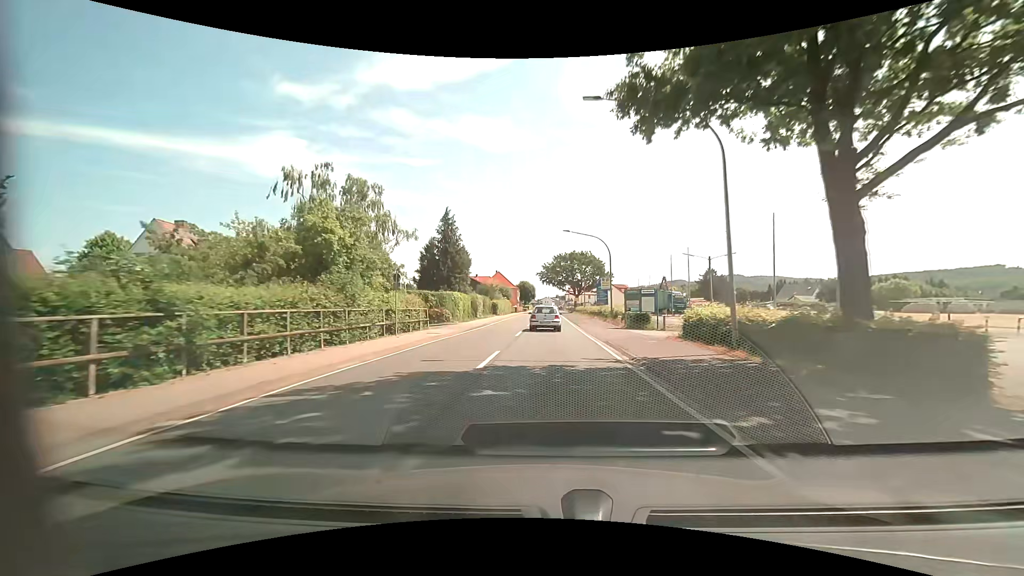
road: primary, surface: asphalt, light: Day
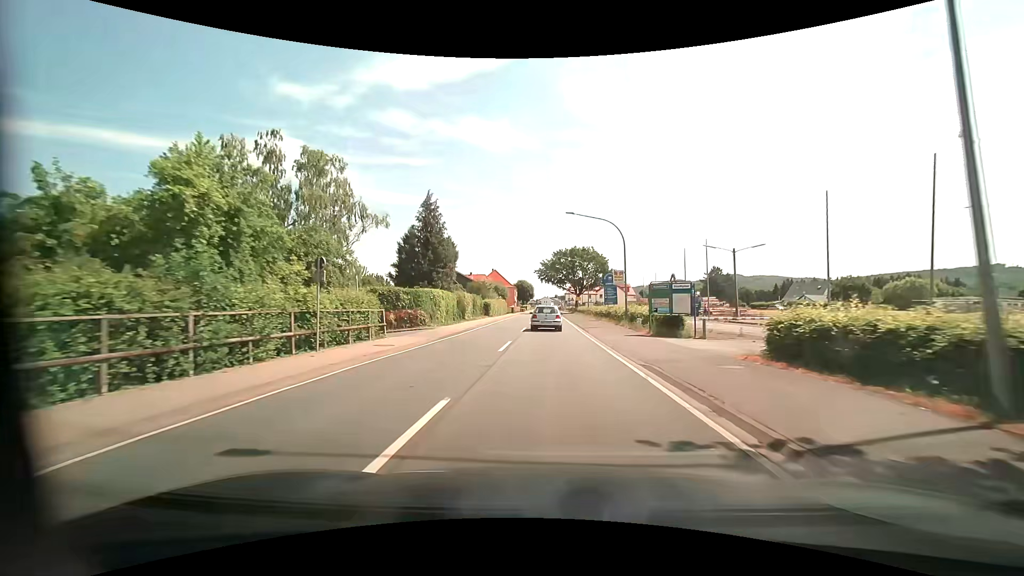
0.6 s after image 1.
(0.0, +7.9) m; 0°
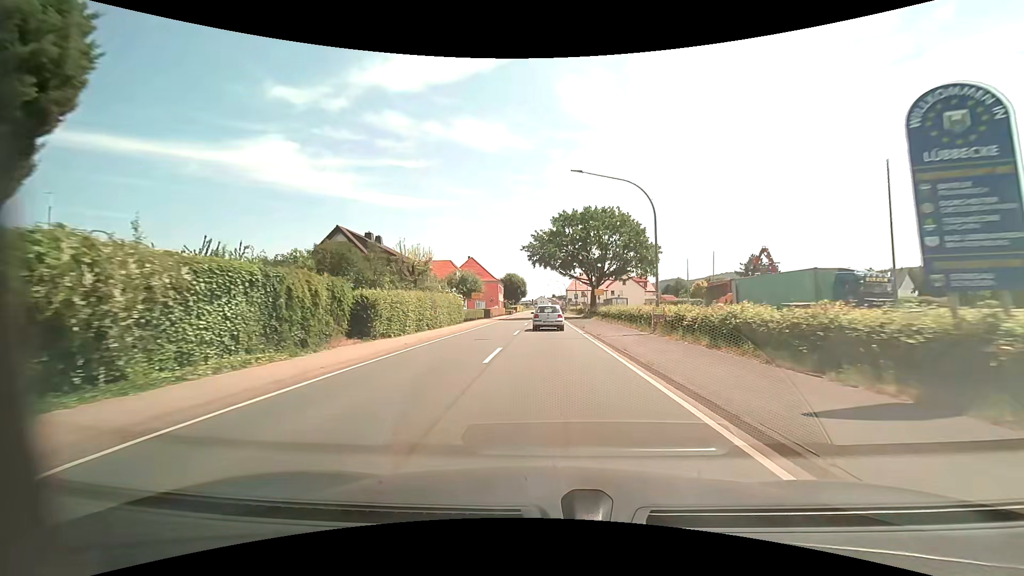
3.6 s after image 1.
(+0.3, +40.1) m; +1°
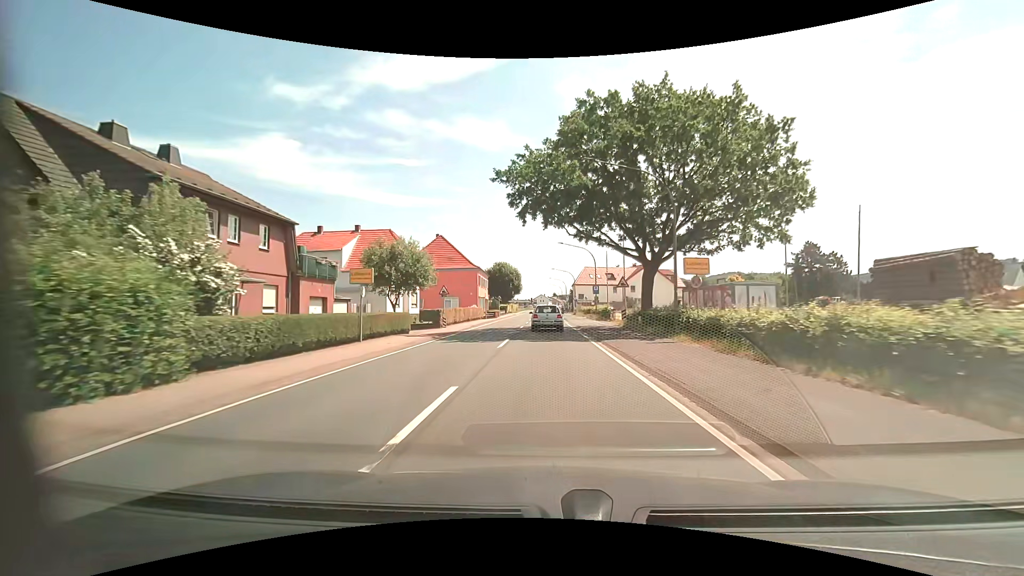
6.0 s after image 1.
(0.0, +32.3) m; 0°
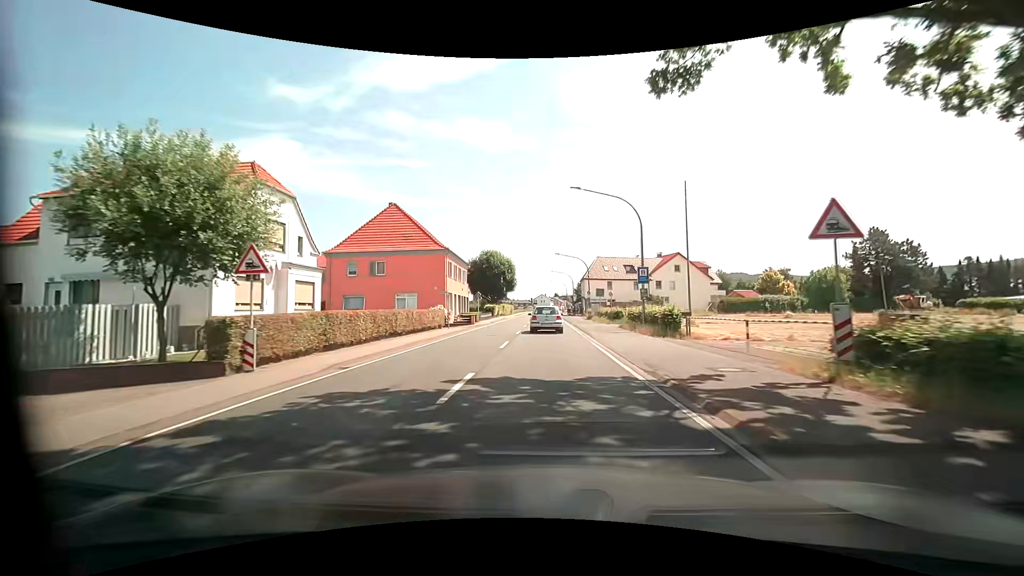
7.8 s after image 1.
(-0.2, +23.8) m; 0°
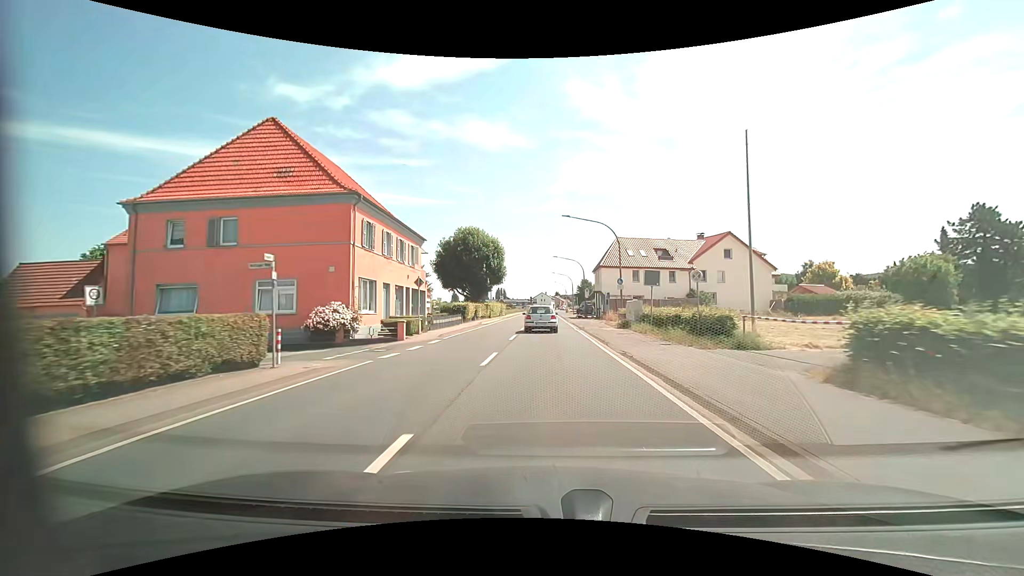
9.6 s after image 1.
(0.0, +23.5) m; 0°
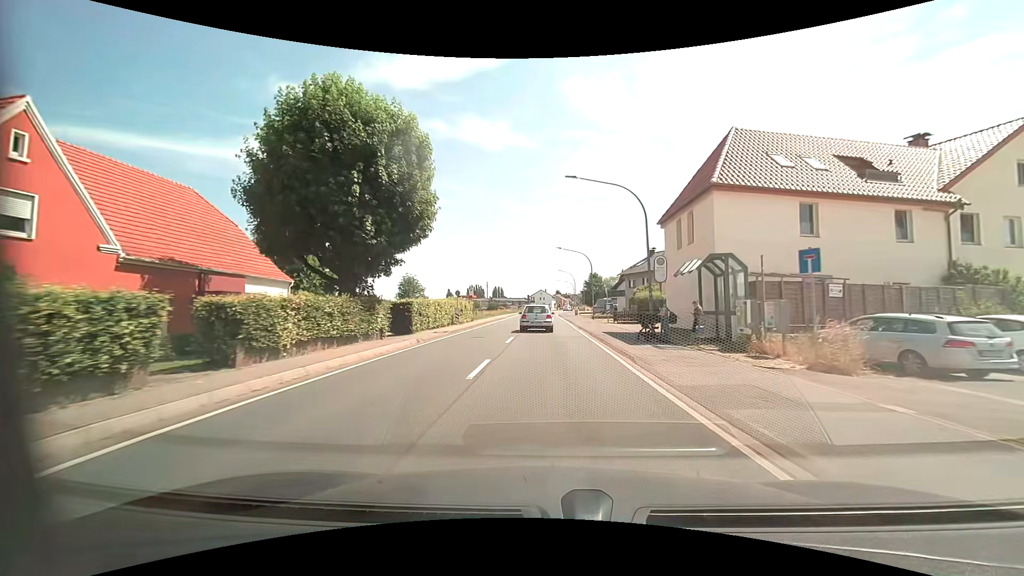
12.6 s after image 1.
(+0.1, +38.6) m; 0°
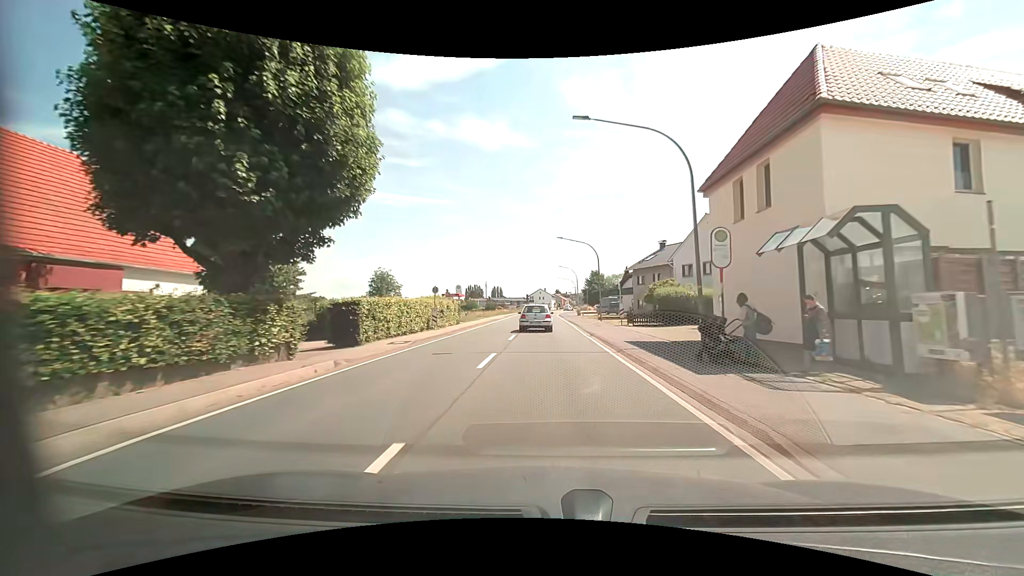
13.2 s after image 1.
(0.0, +7.7) m; 0°
(0, +10) (0, +20) (0, +30) (0, +40) (0, +50) (0, +60) (0, +70) (0, +80) (+1, +90) (+1, +100) m
